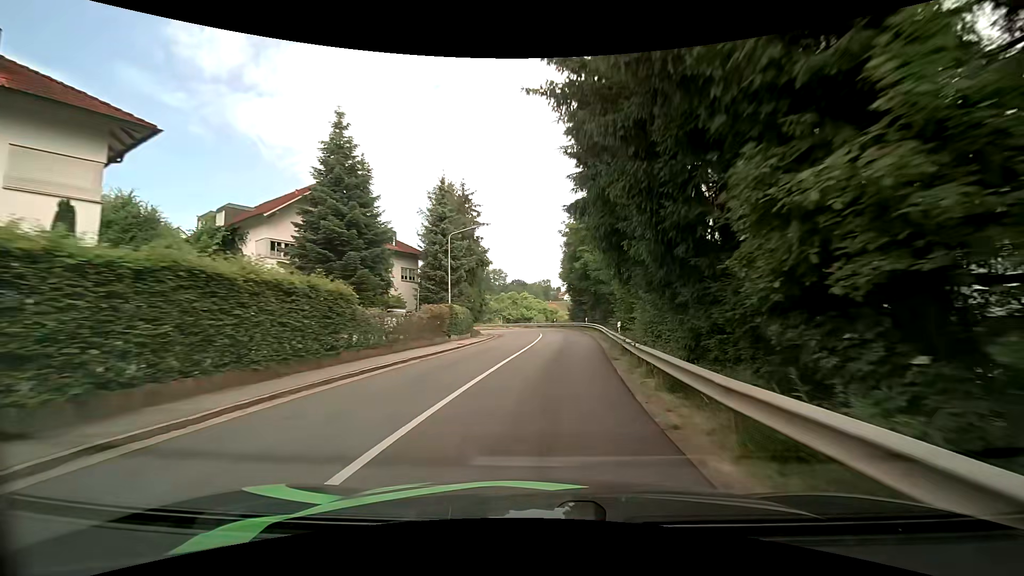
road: tertiary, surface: asphalt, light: Day
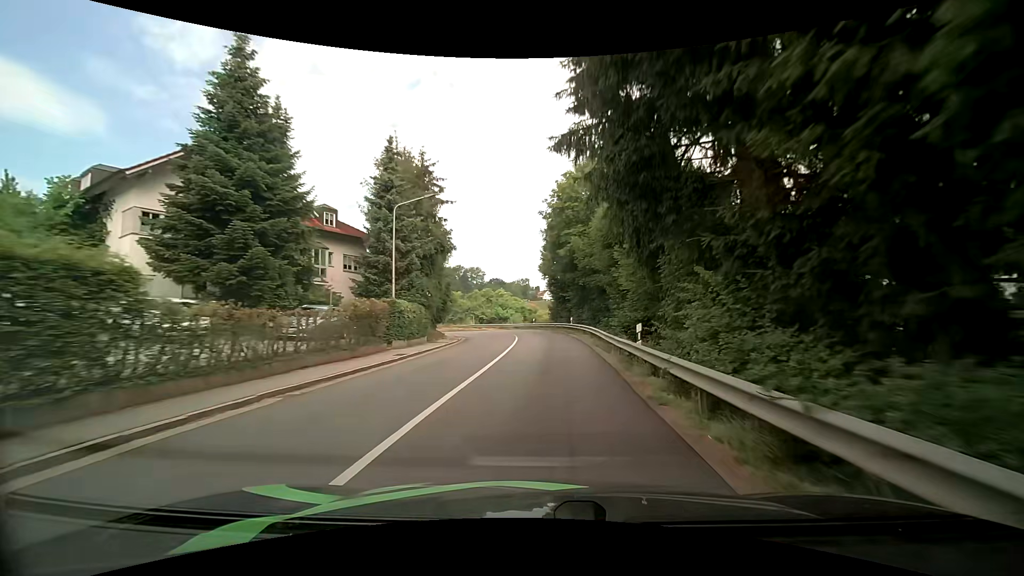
(+0.2, +8.4) m; +2°
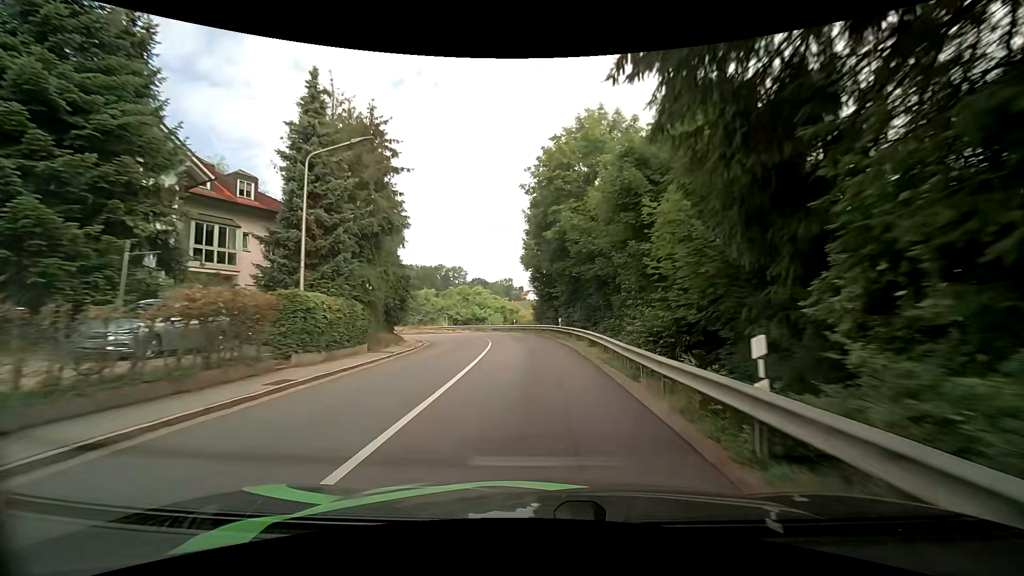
(+0.2, +8.0) m; +2°
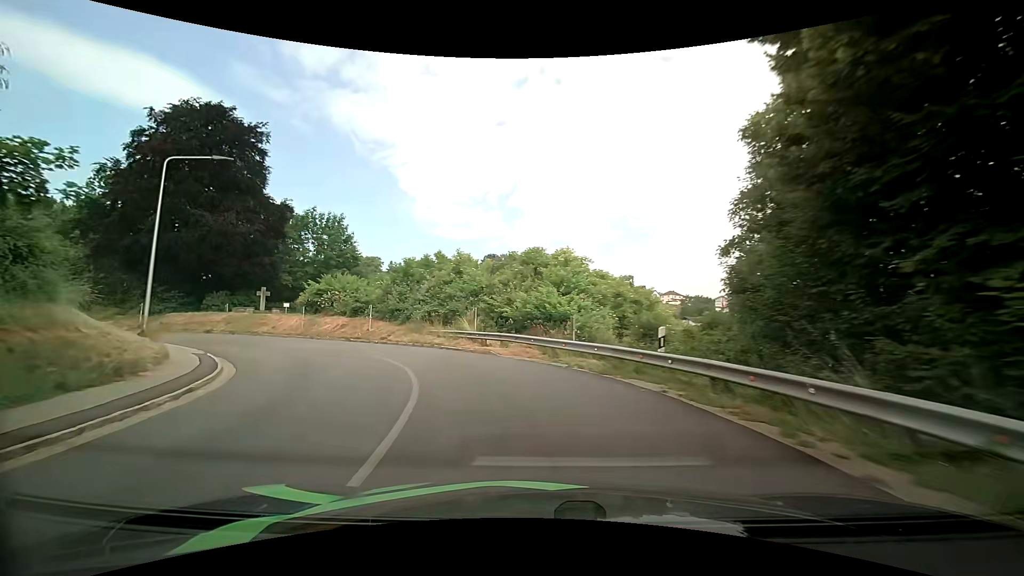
(-1.5, +35.4) m; -12°
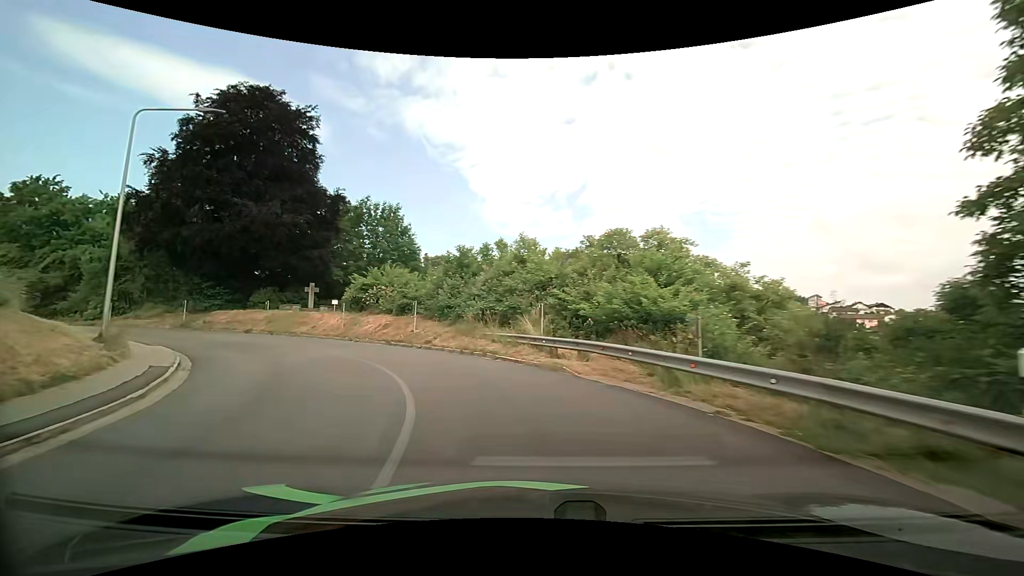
(-0.4, +6.2) m; -7°
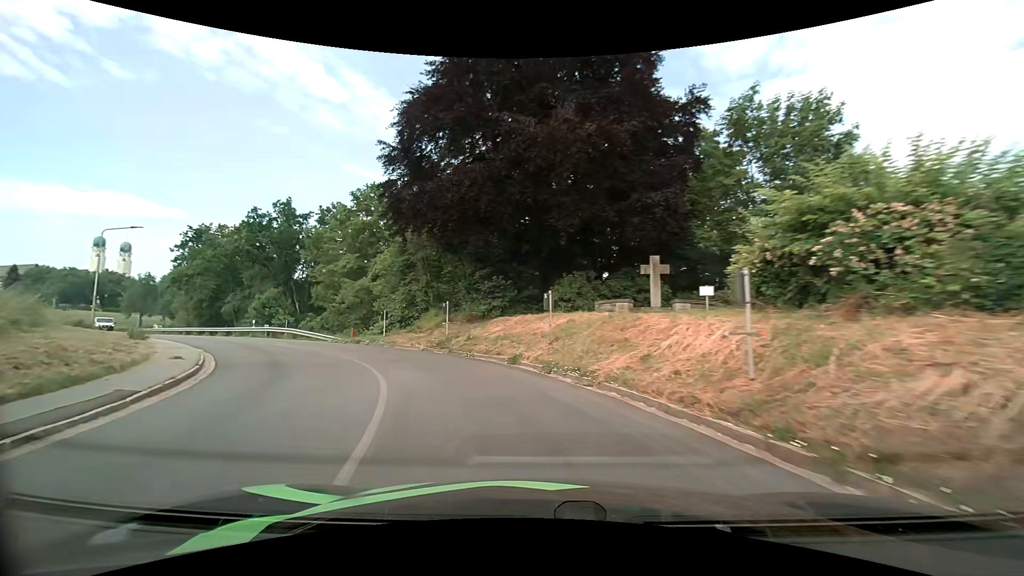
(-8.4, +21.9) m; -42°
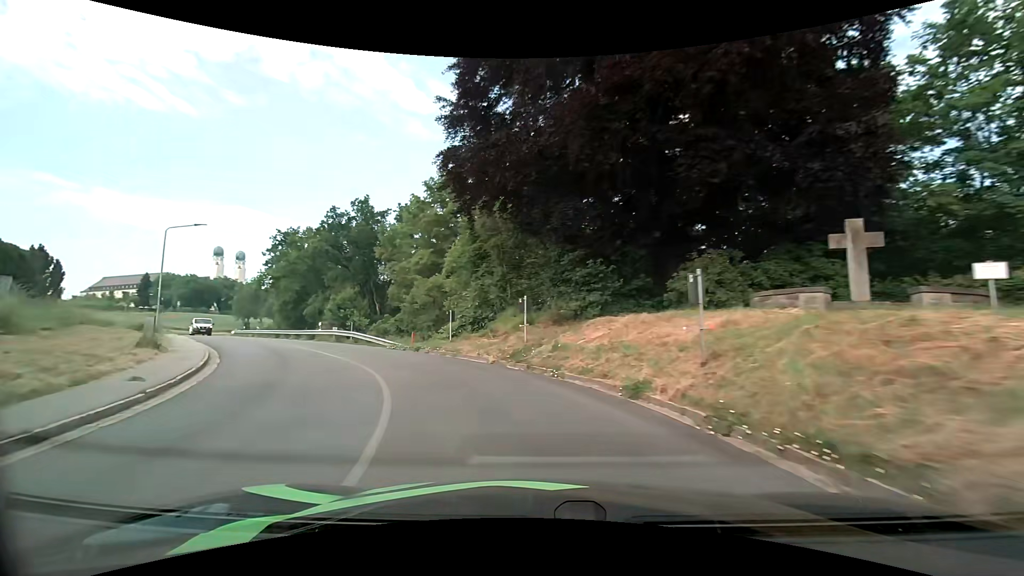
(-0.5, +6.3) m; -10°
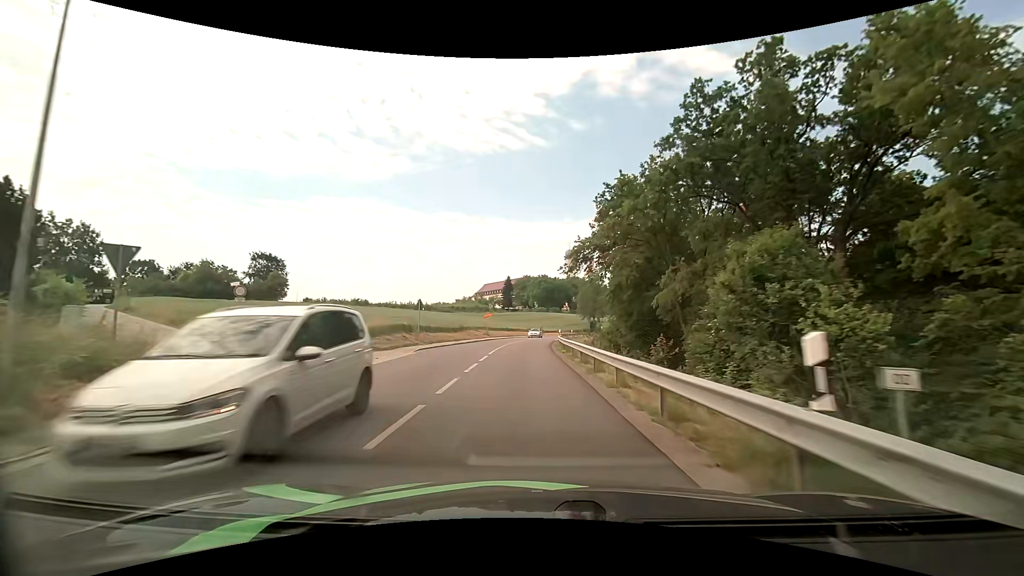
(-14.5, +31.5) m; -40°
(0, +10) (0, +20) (-1, +30) (-1, +40) (0, +50) (0, +60) (+1, +70) (+2, +80) (+4, +90) (+6, +99) m
